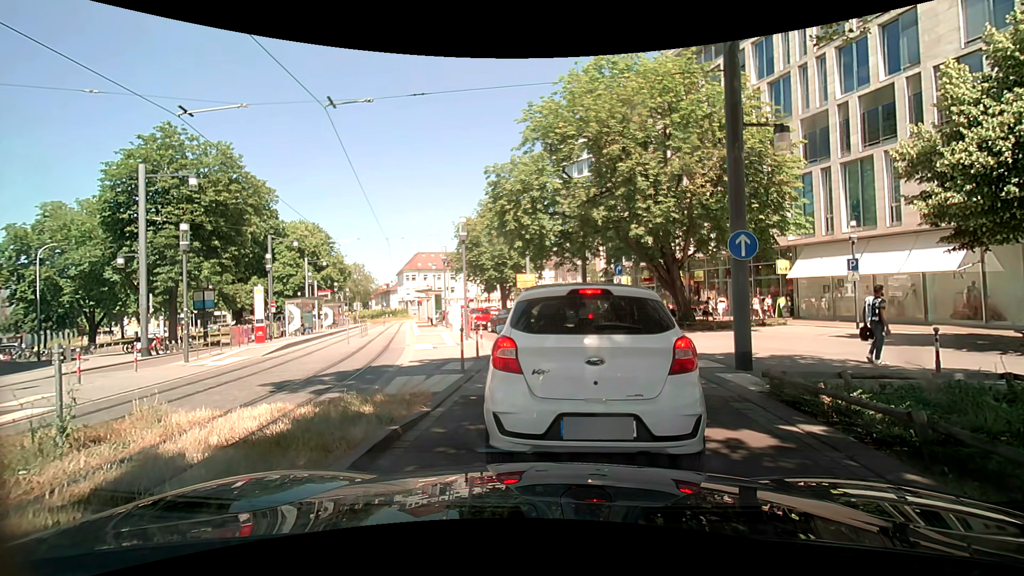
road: residential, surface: asphalt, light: Day
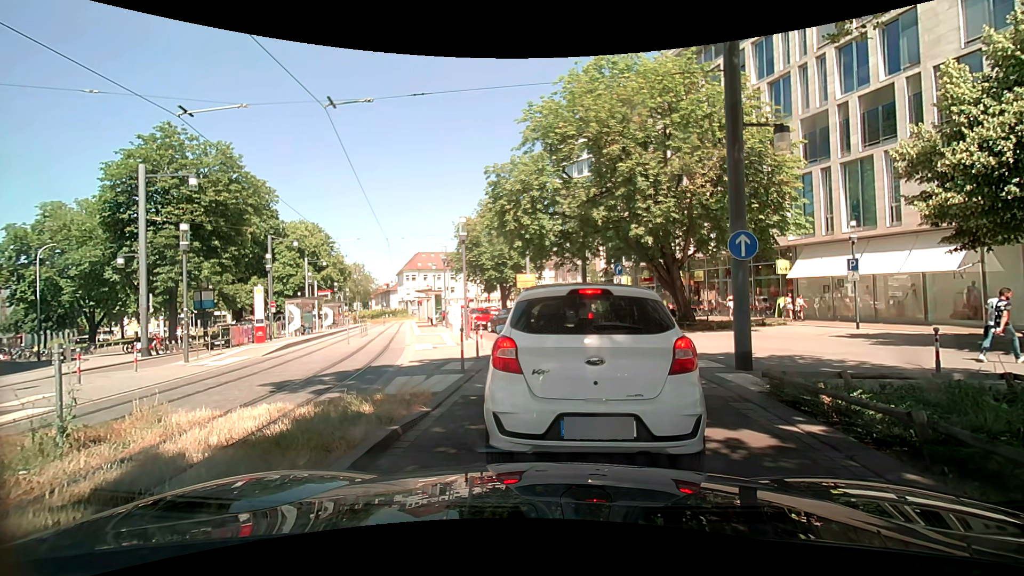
(0.0, 0.0) m; 0°
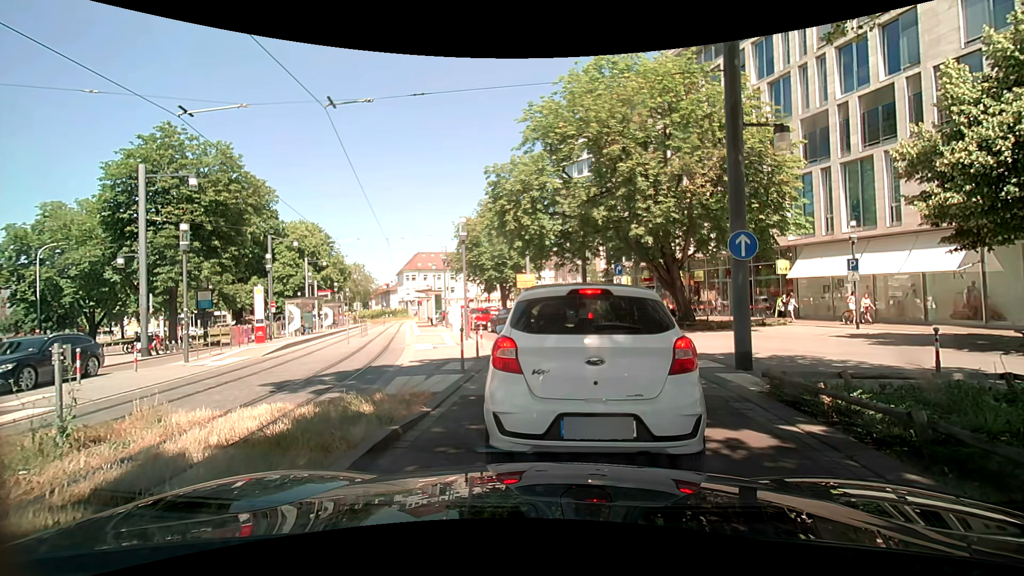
(0.0, 0.0) m; 0°
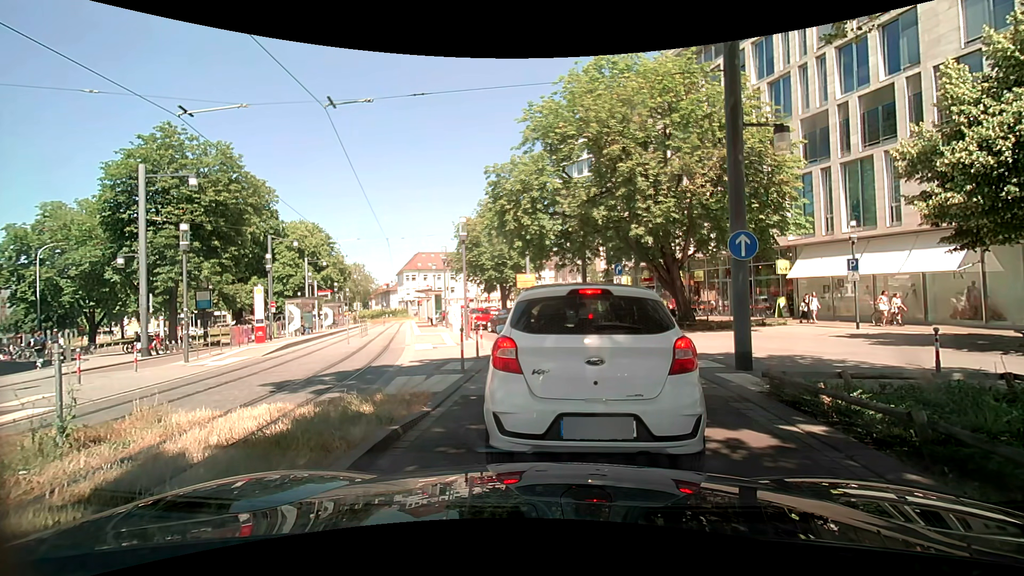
(0.0, 0.0) m; 0°
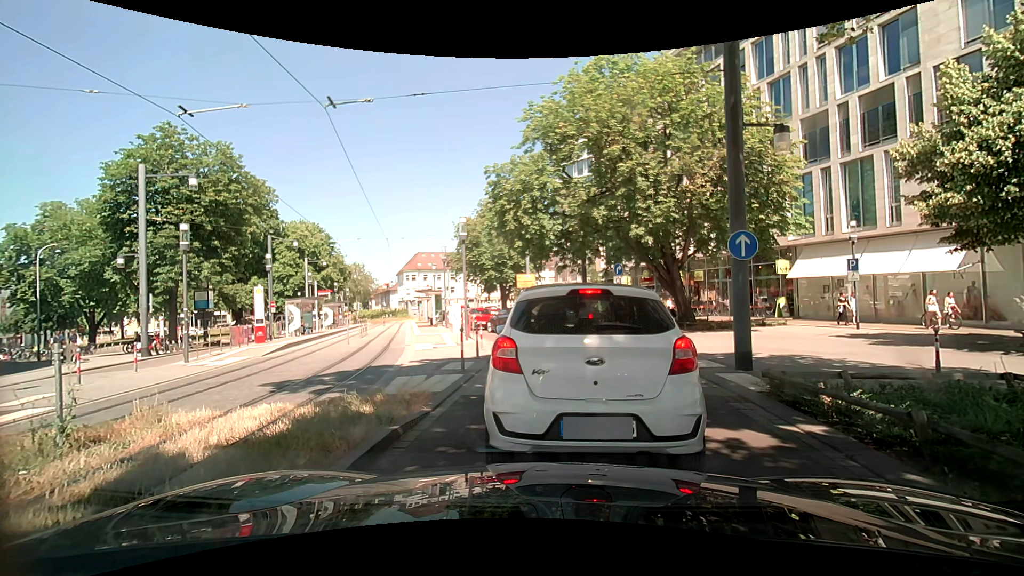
(0.0, 0.0) m; 0°
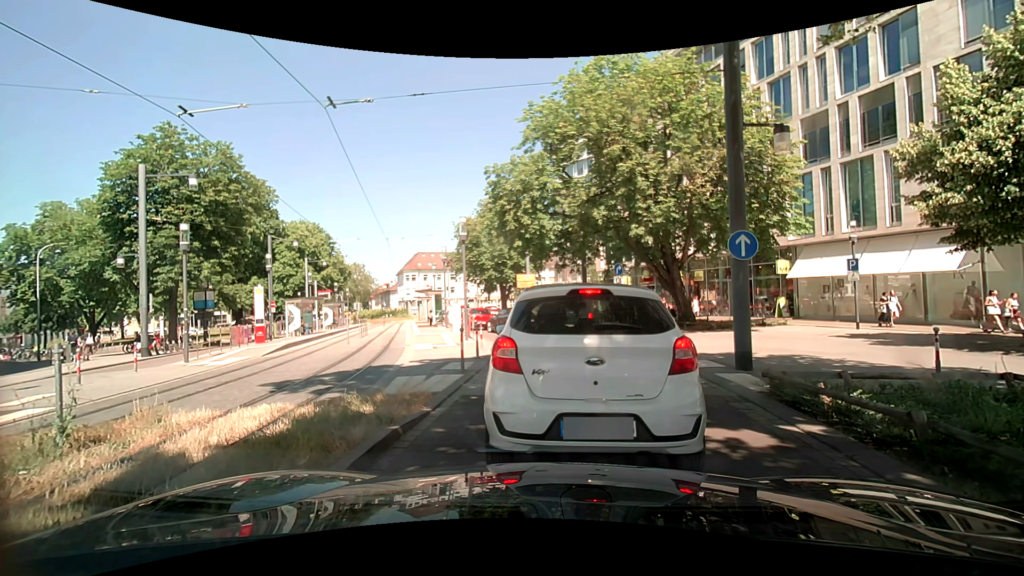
(0.0, 0.0) m; 0°
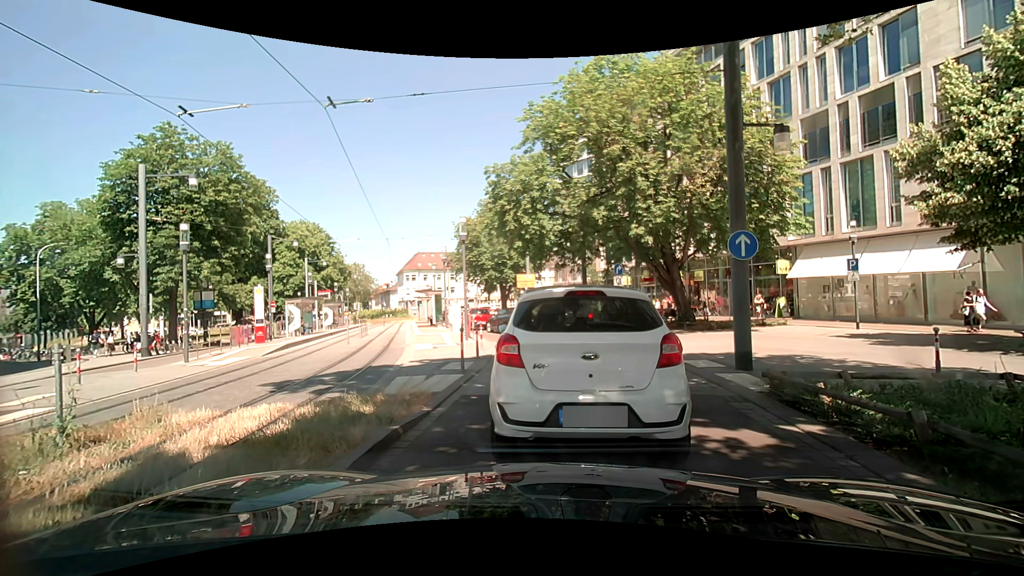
(0.0, 0.0) m; 0°
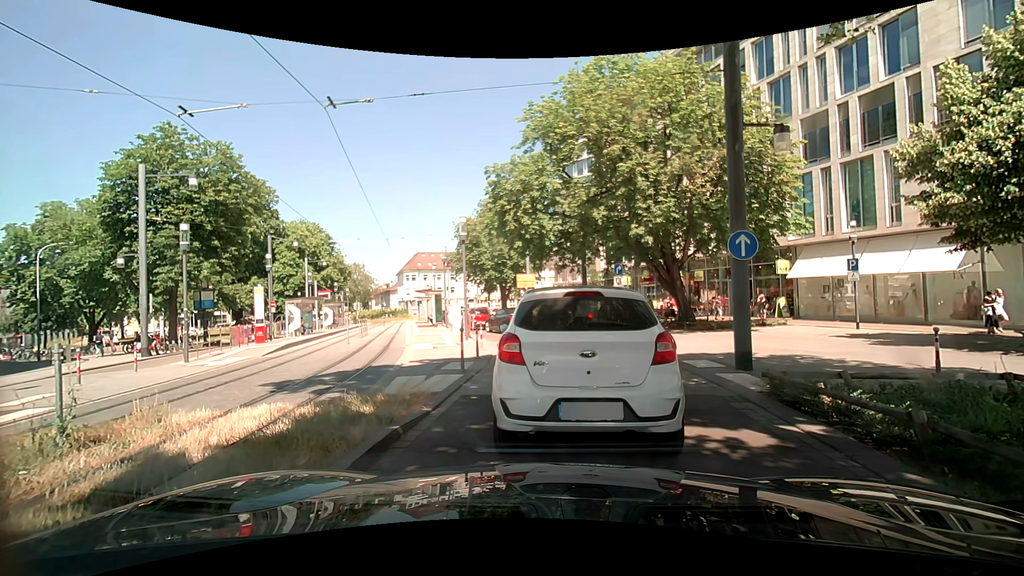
(0.0, 0.0) m; 0°
